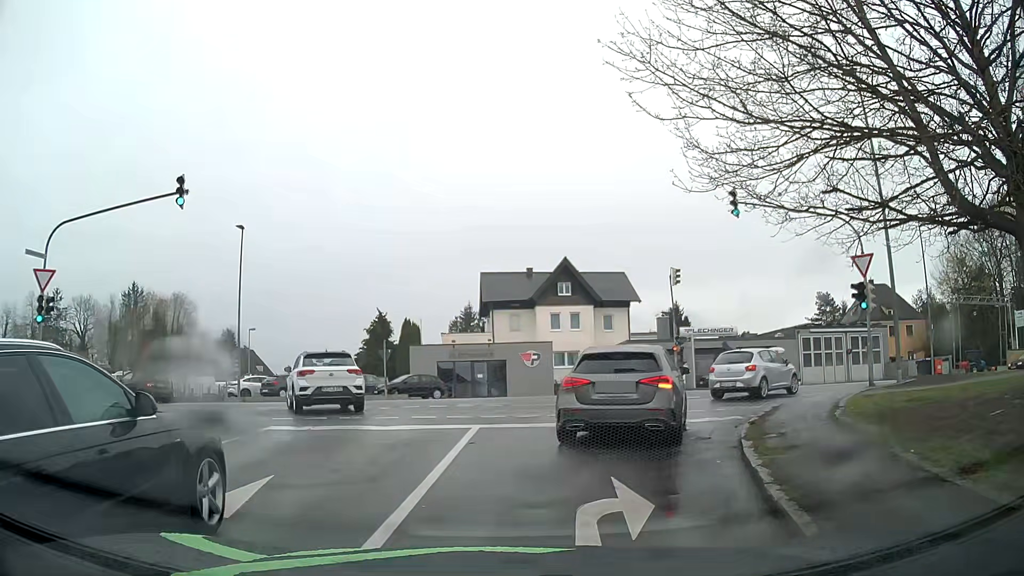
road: residential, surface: asphalt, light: Day
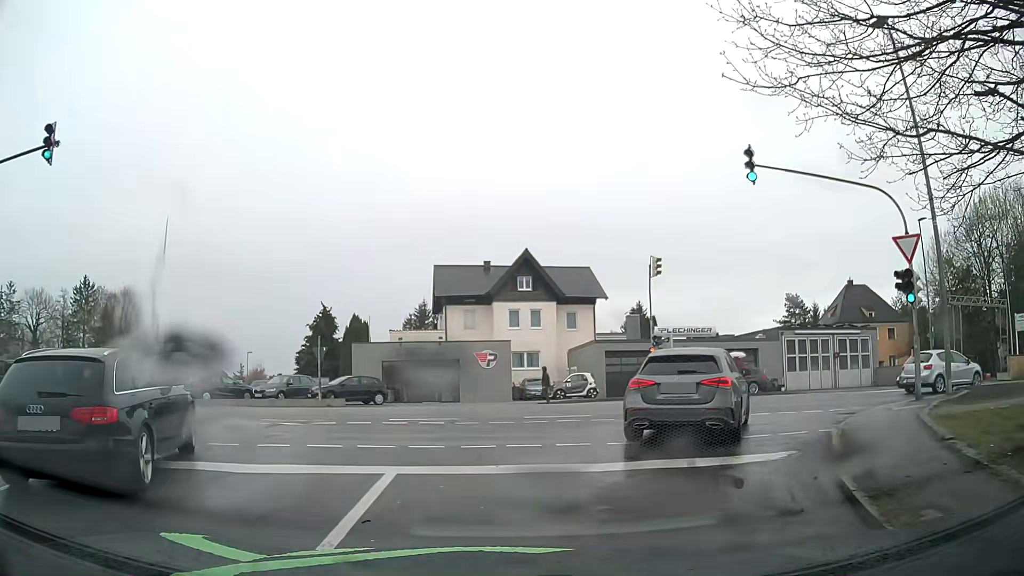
(+0.2, +5.0) m; +4°
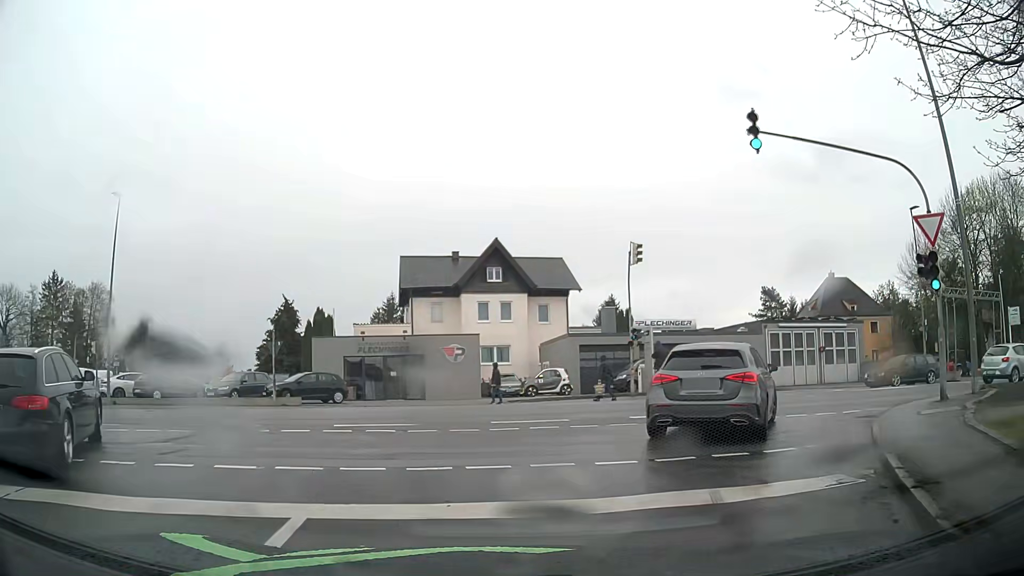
(+0.1, +2.3) m; +2°
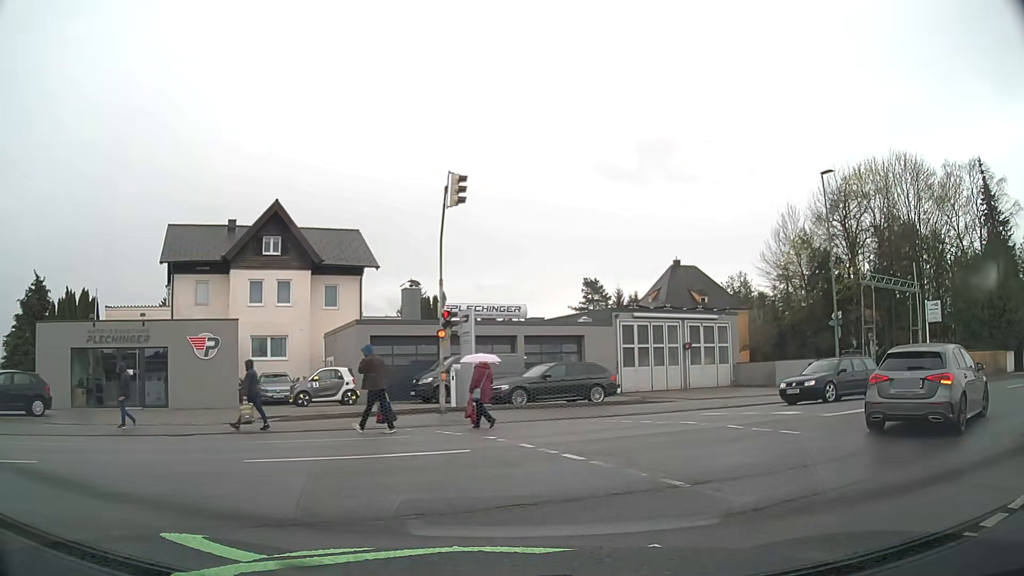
(+1.4, +10.2) m; +18°
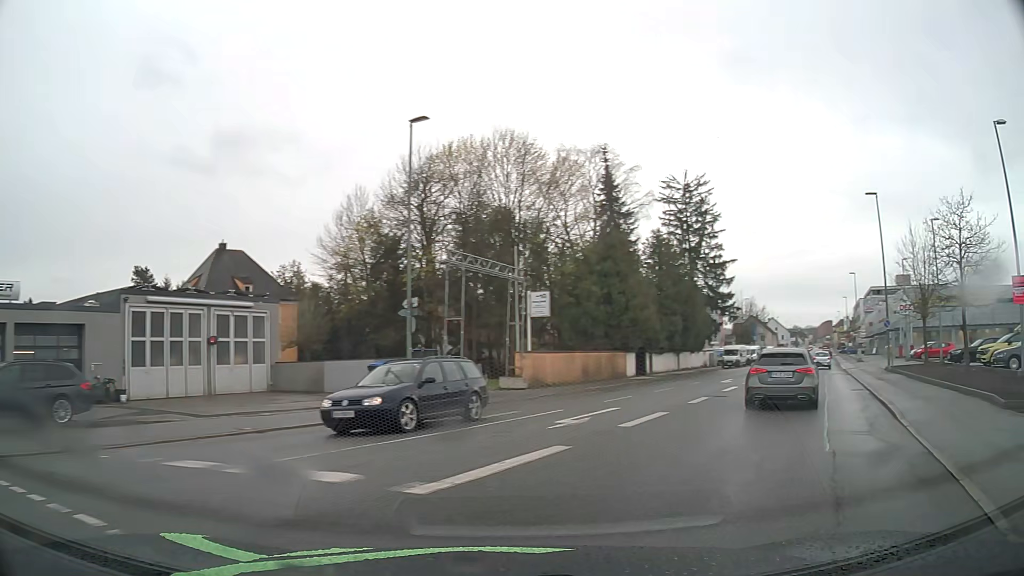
(+2.3, +7.9) m; +36°
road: tertiary
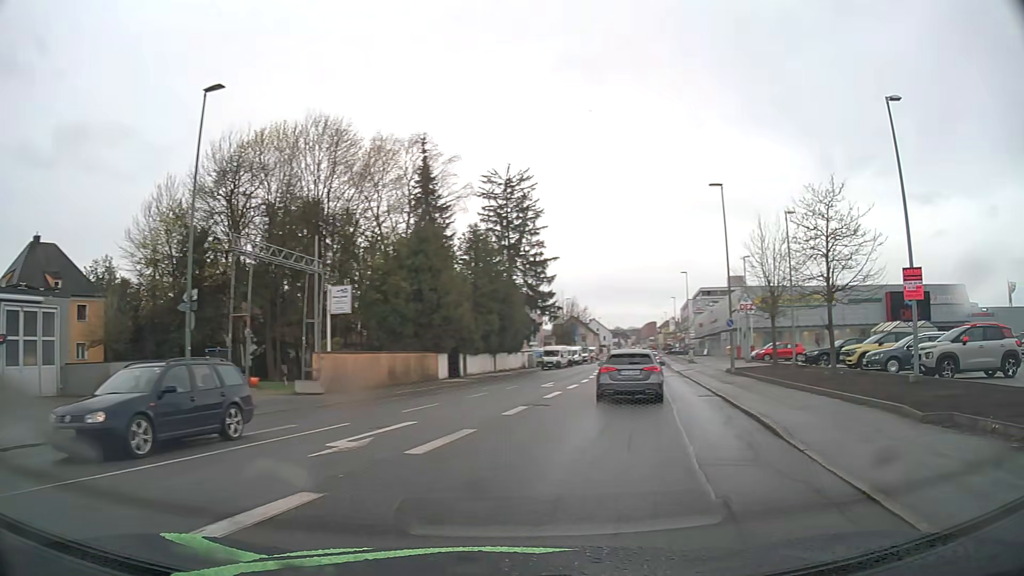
(+0.5, +3.2) m; +15°
